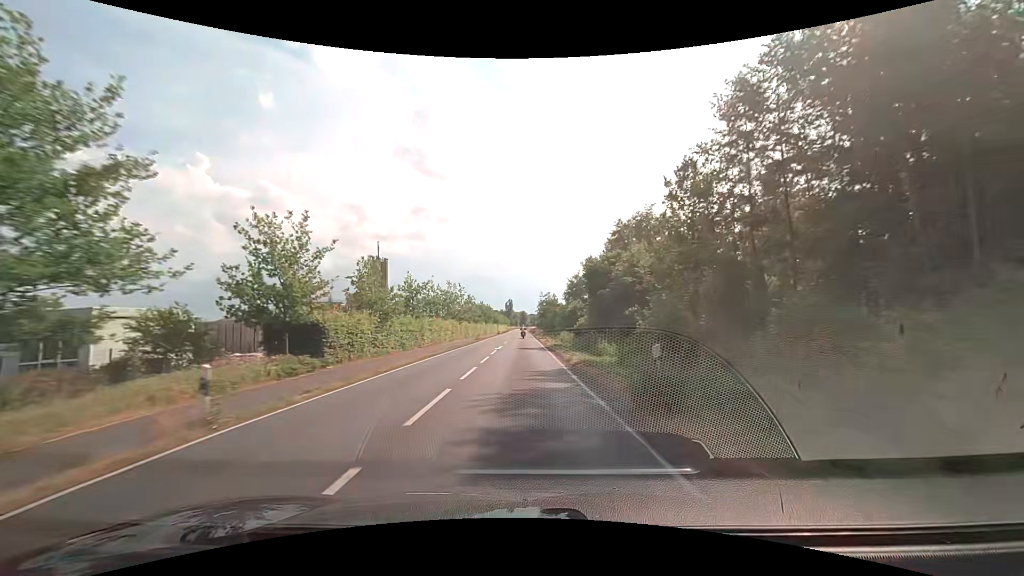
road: secondary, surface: asphalt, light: Day
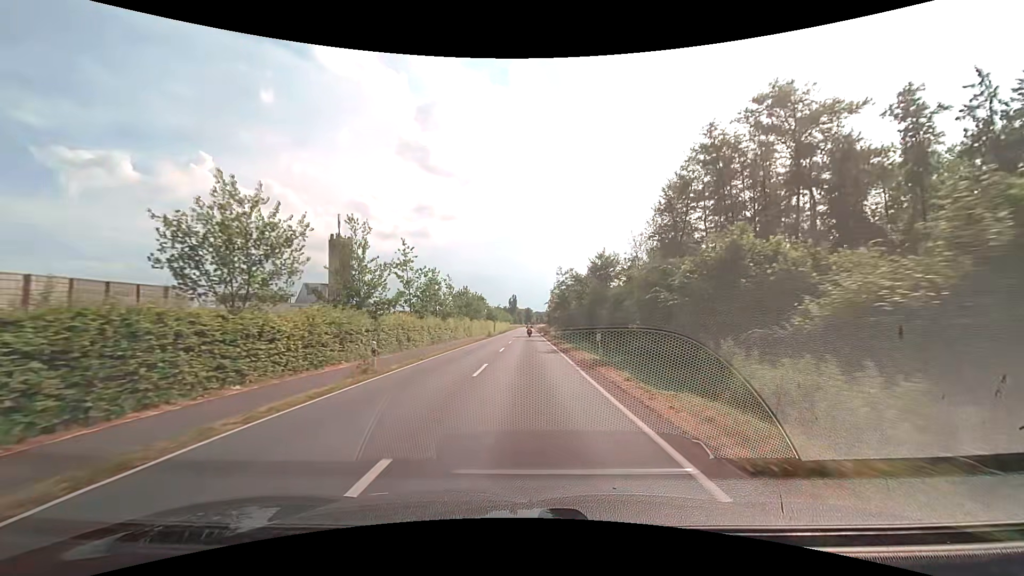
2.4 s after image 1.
(-0.1, +41.9) m; 0°
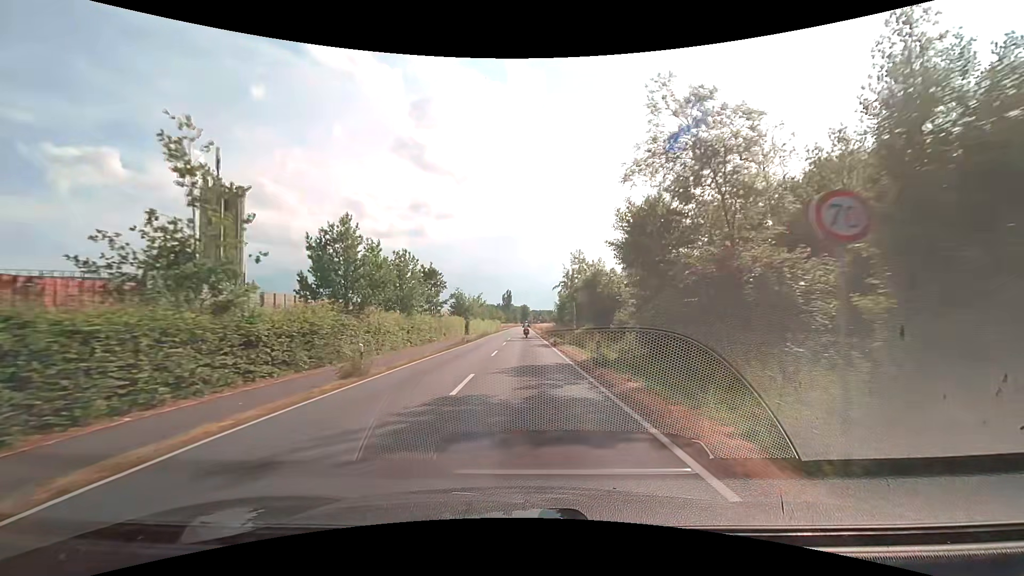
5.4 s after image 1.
(+0.2, +51.6) m; 0°
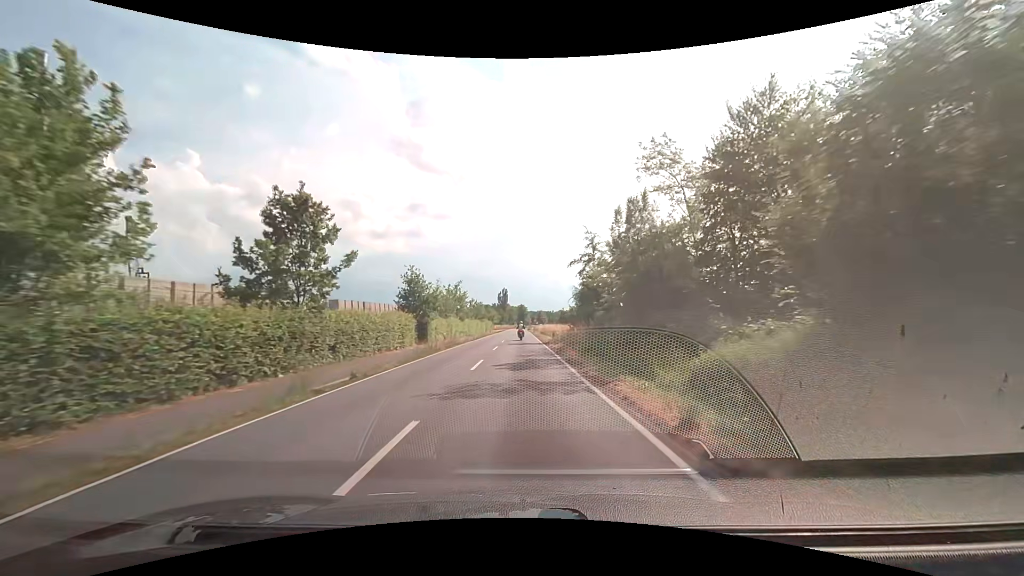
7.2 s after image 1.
(+0.1, +30.6) m; 0°
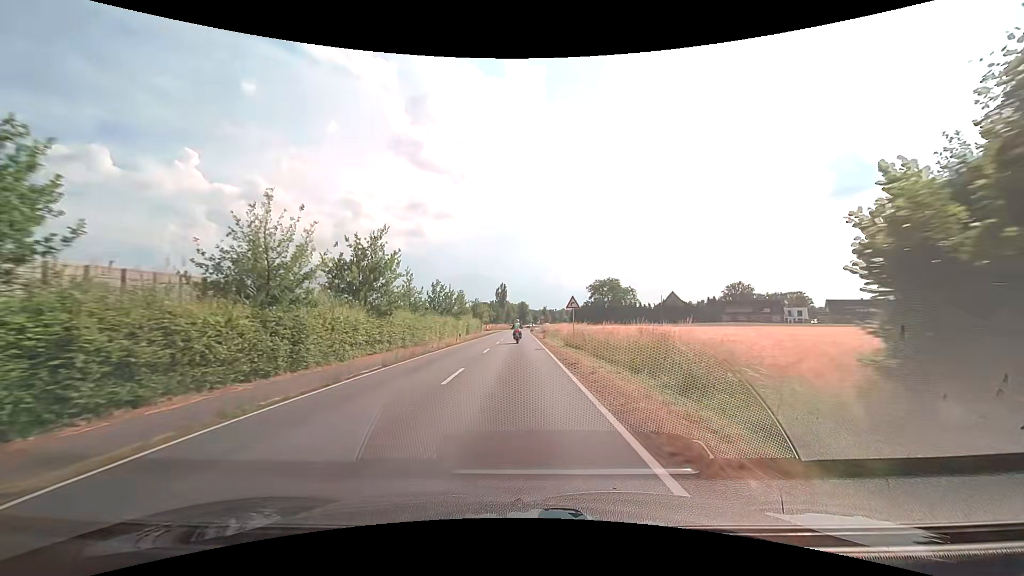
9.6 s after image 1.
(0.0, +39.9) m; 0°
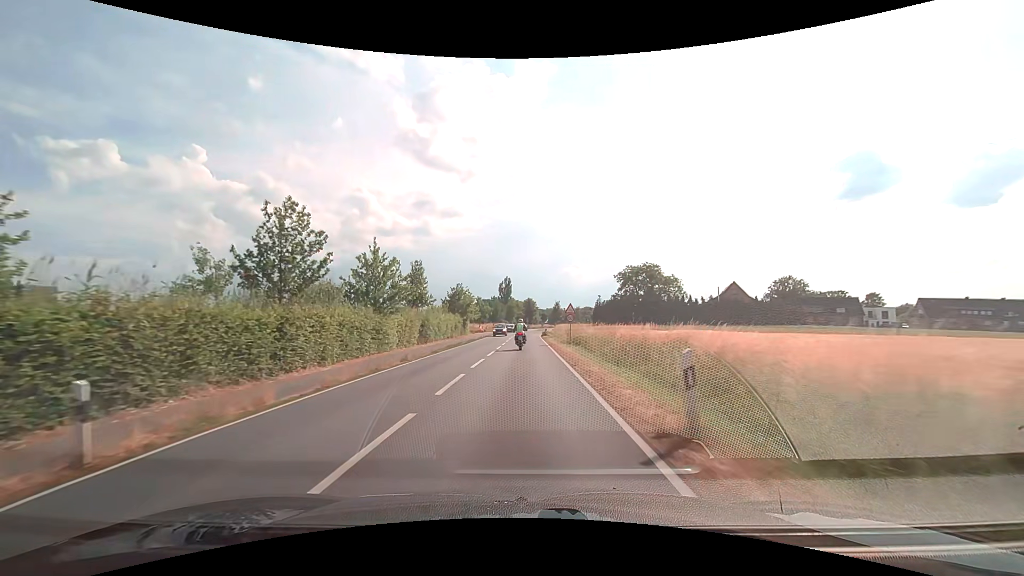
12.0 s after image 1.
(-0.1, +37.5) m; -1°
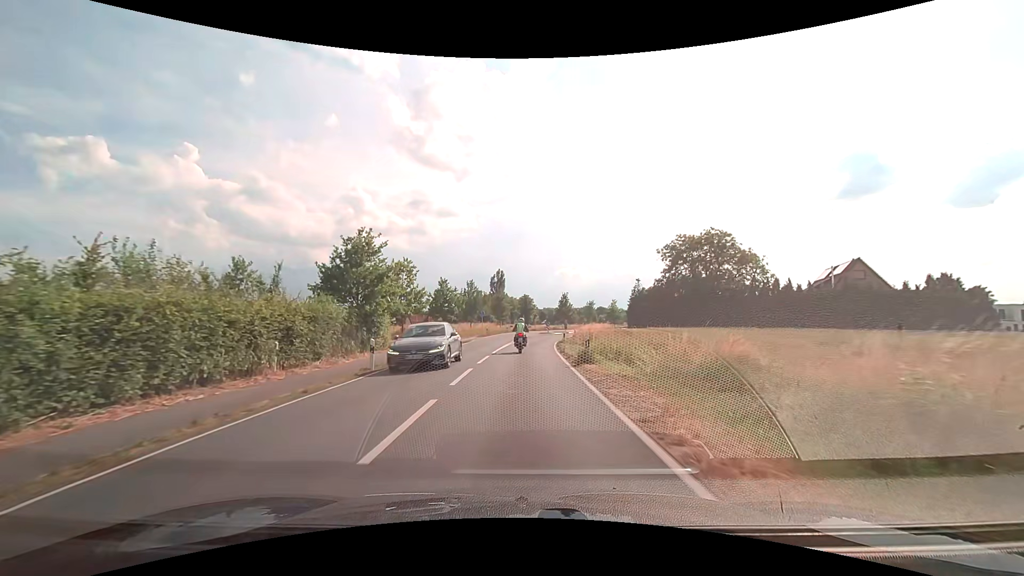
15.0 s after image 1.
(+0.2, +40.3) m; 0°
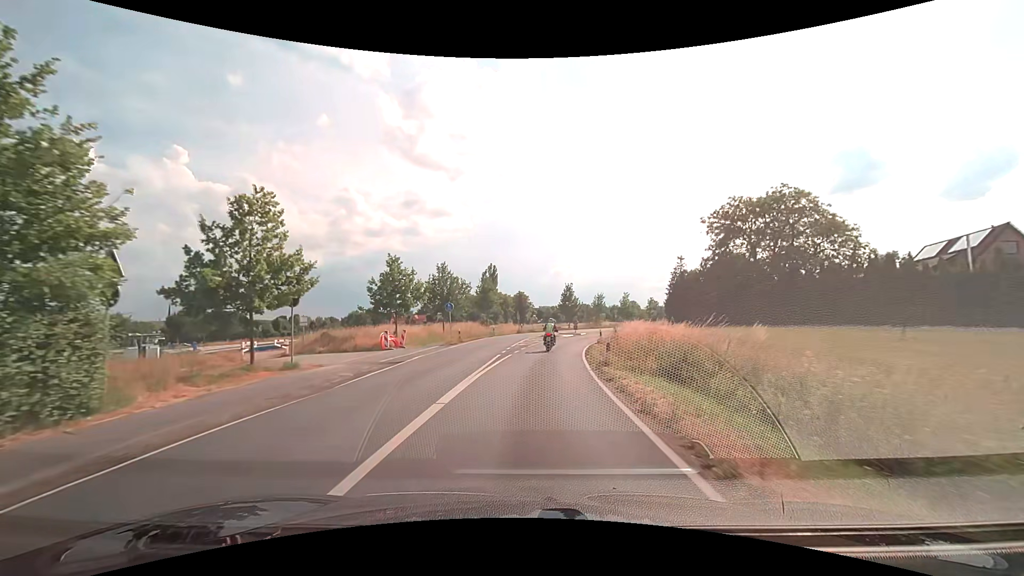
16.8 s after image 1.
(+0.1, +21.1) m; +1°
(0, +10) (0, +20) (+1, +30) (+3, +40) (+6, +49) (+9, +59) (+12, +68) (+16, +78) (+20, +87) (+25, +95) m
